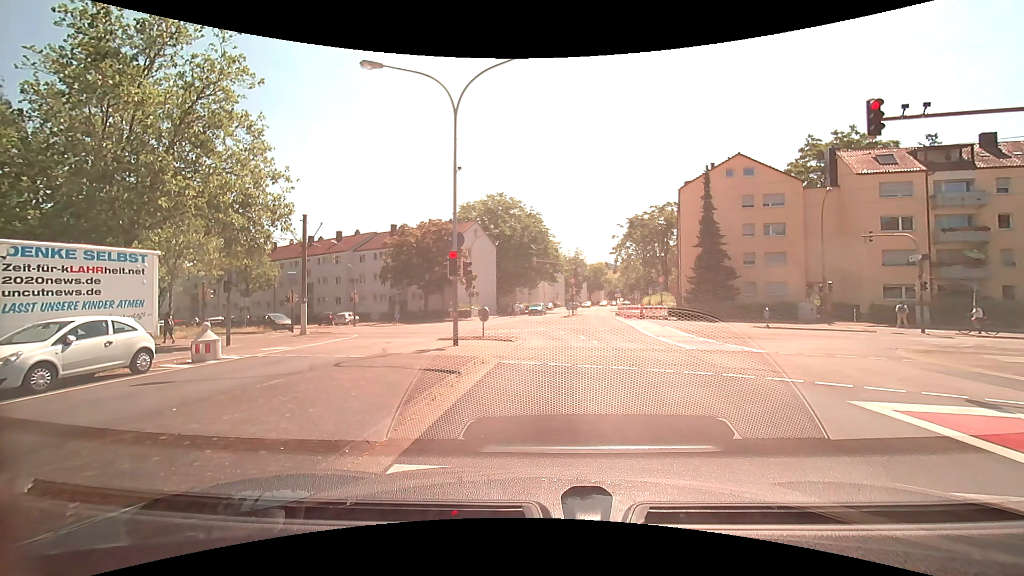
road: tertiary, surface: asphalt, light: Day
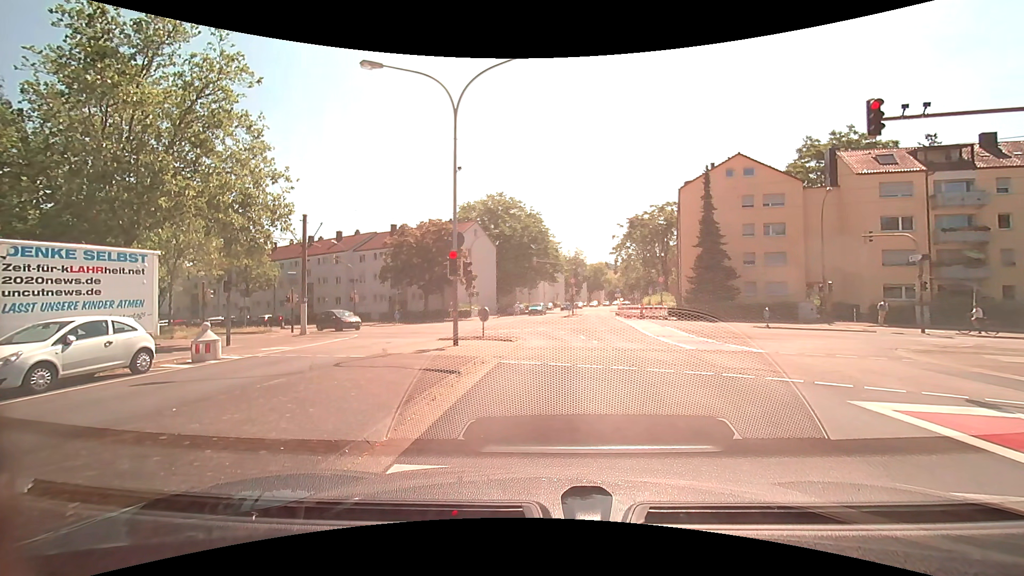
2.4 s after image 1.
(0.0, 0.0) m; 0°
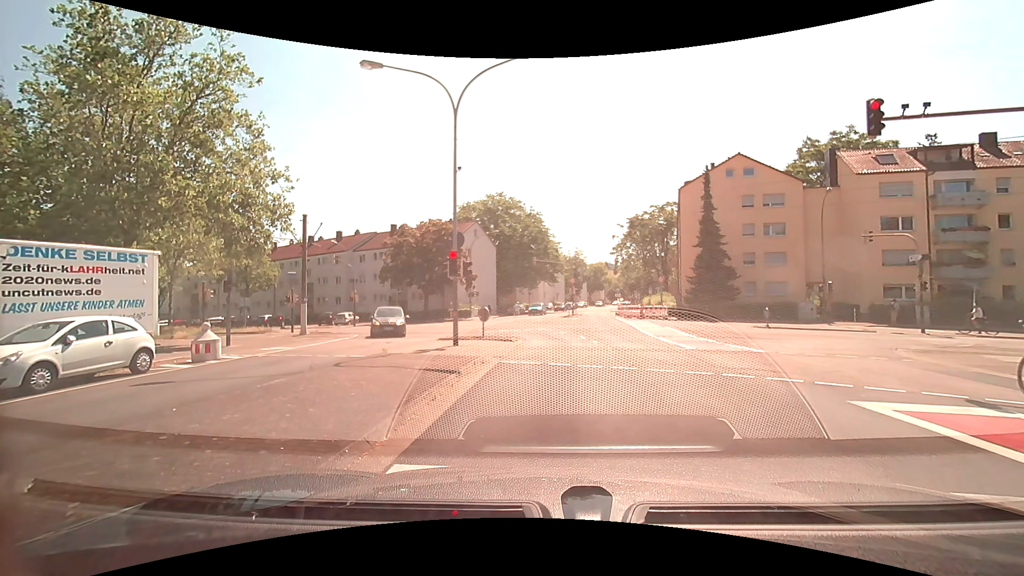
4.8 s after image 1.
(0.0, 0.0) m; 0°
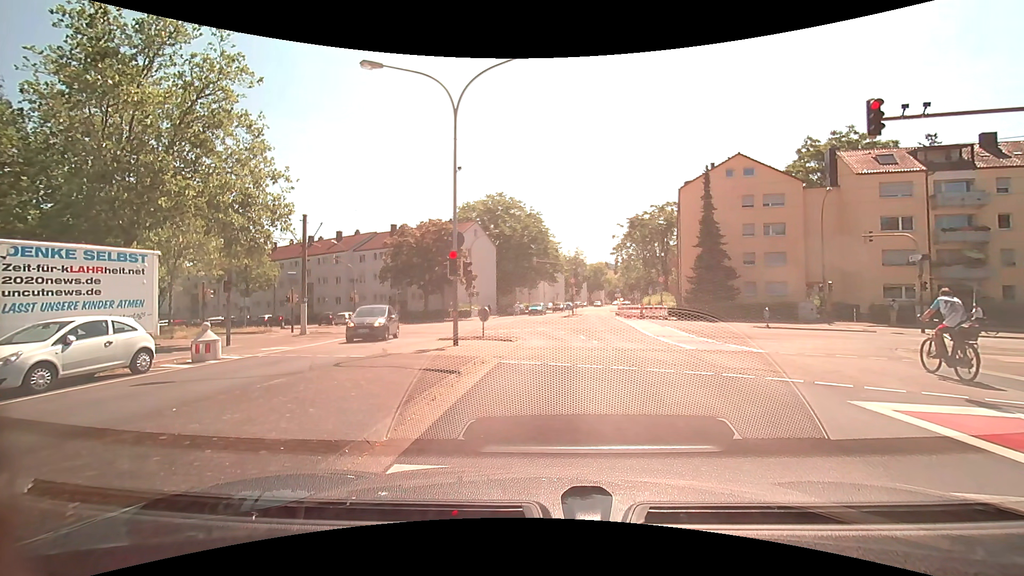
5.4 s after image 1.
(0.0, 0.0) m; 0°
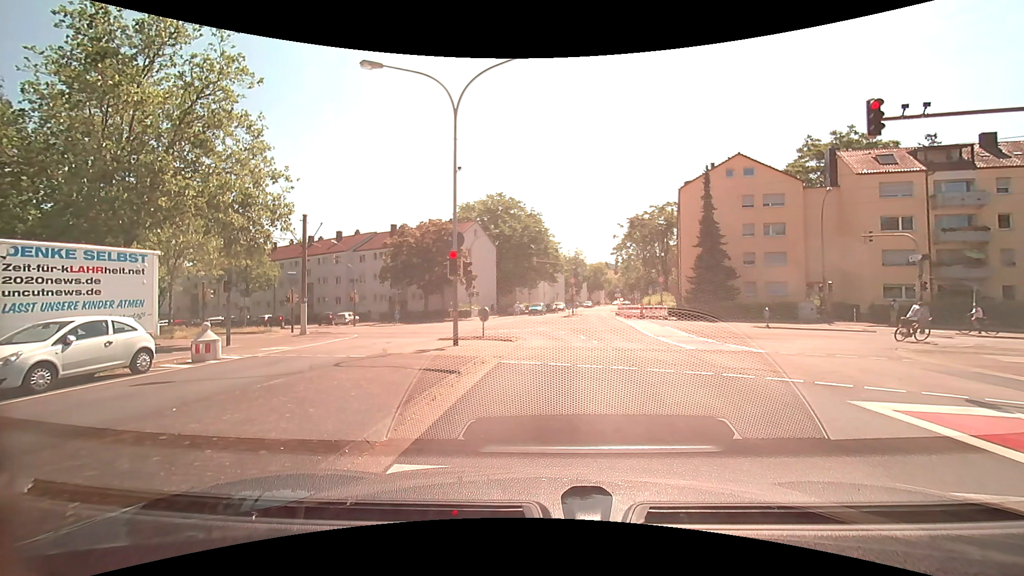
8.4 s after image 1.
(0.0, 0.0) m; 0°
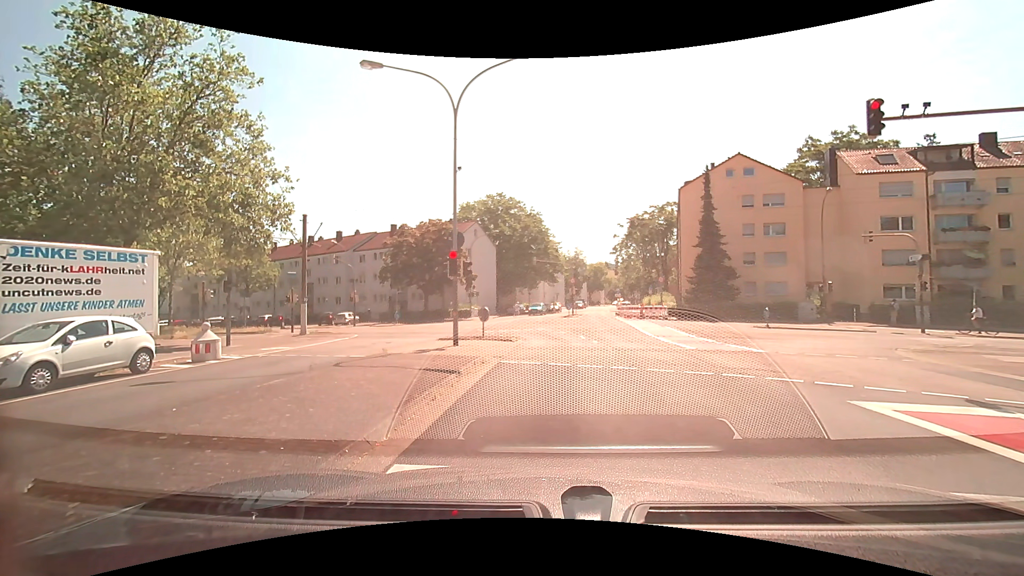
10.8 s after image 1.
(0.0, 0.0) m; 0°
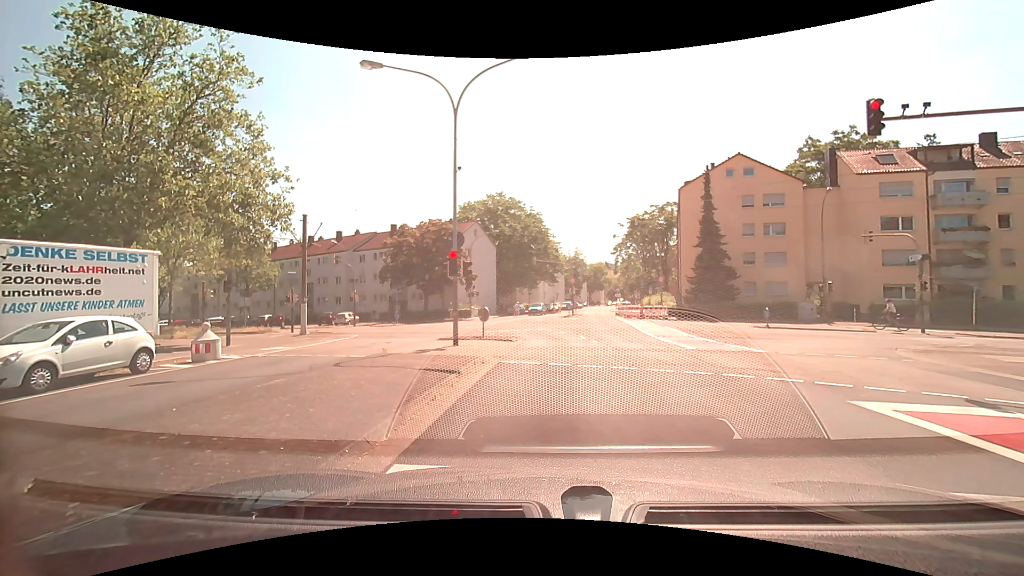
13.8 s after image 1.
(0.0, 0.0) m; 0°
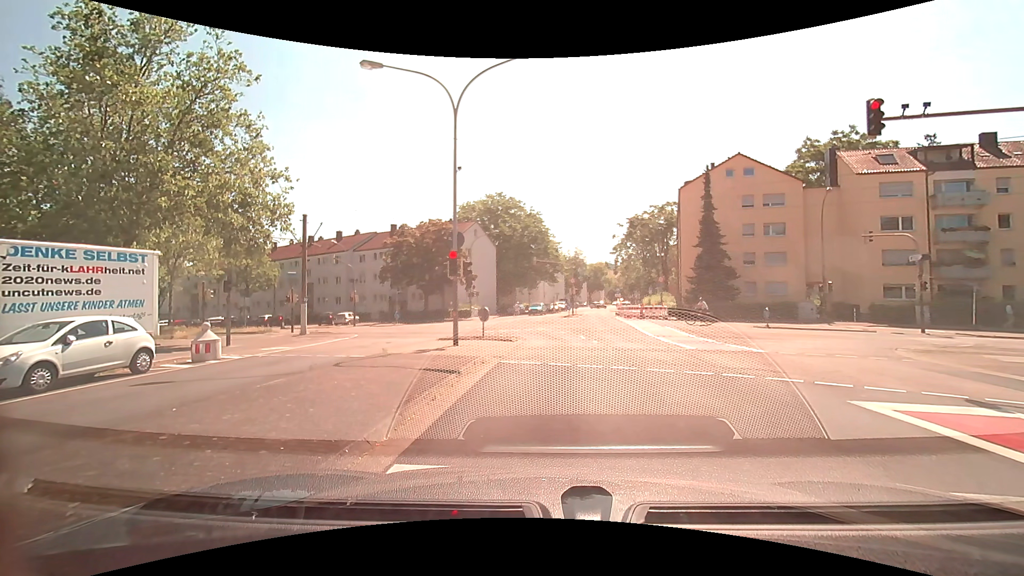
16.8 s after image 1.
(0.0, 0.0) m; 0°
